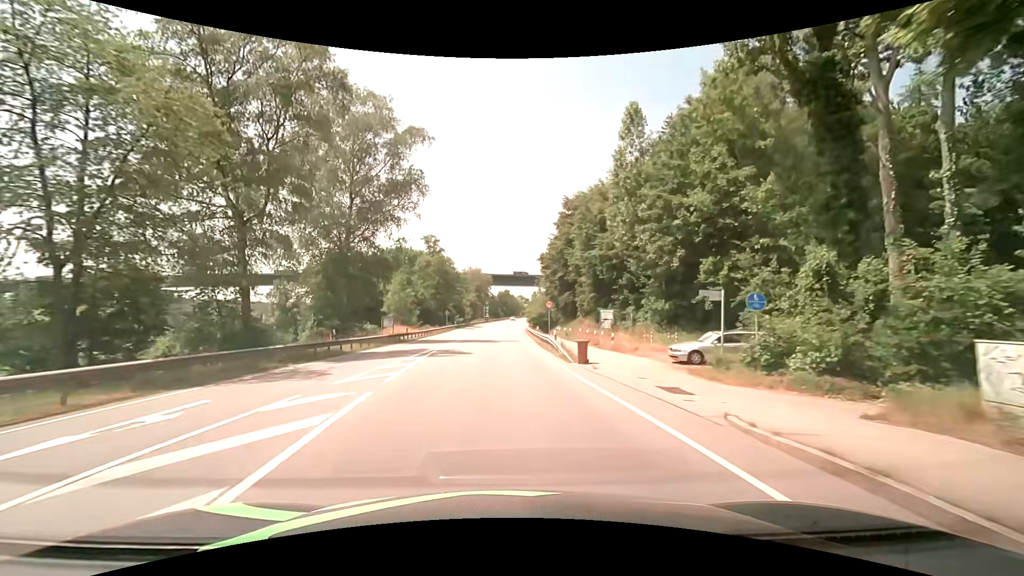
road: primary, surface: asphalt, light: Day
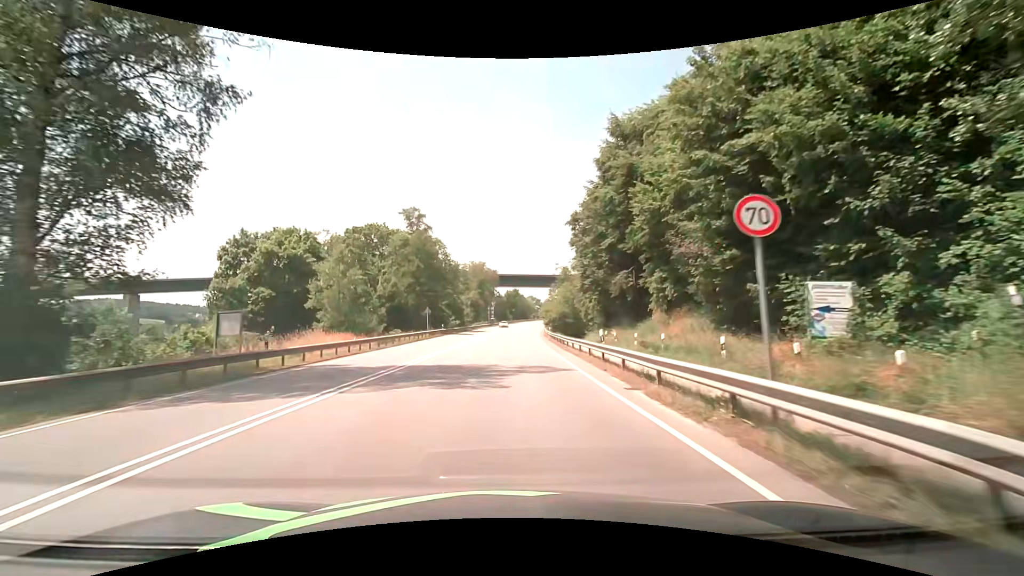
(-0.3, +28.8) m; -1°
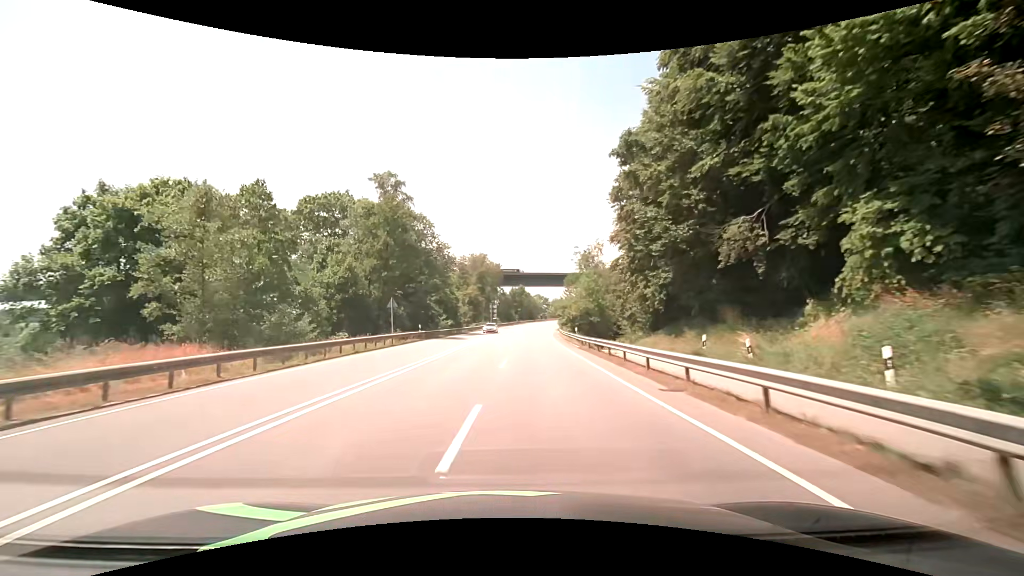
(-0.2, +19.4) m; -1°
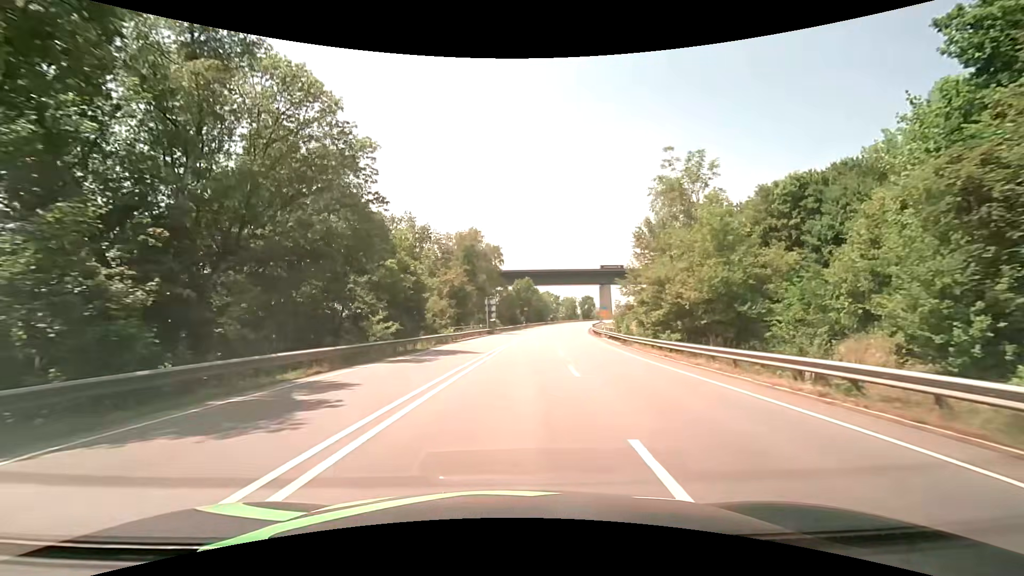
(-0.4, +38.6) m; 0°
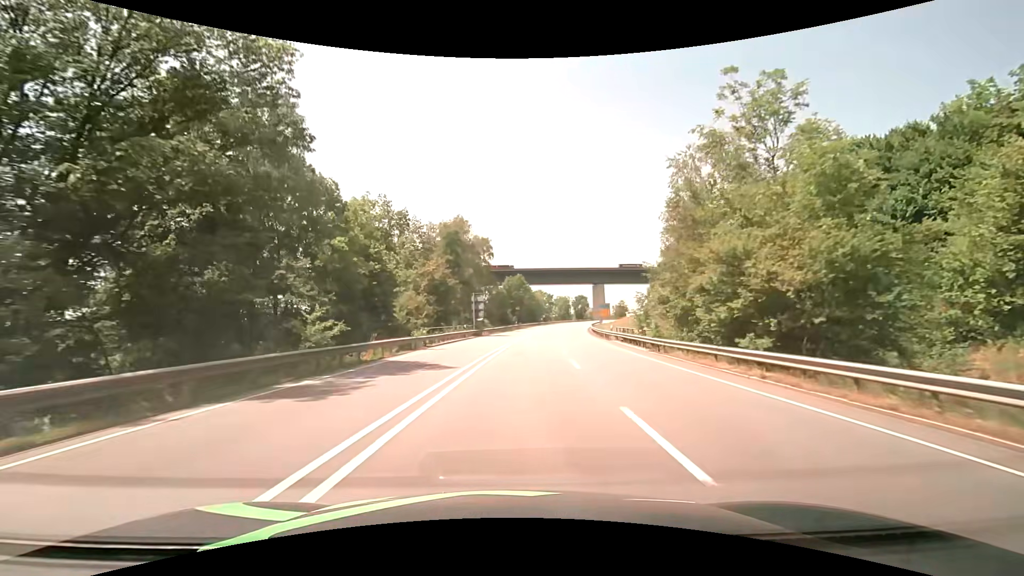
(+0.1, +9.6) m; +1°
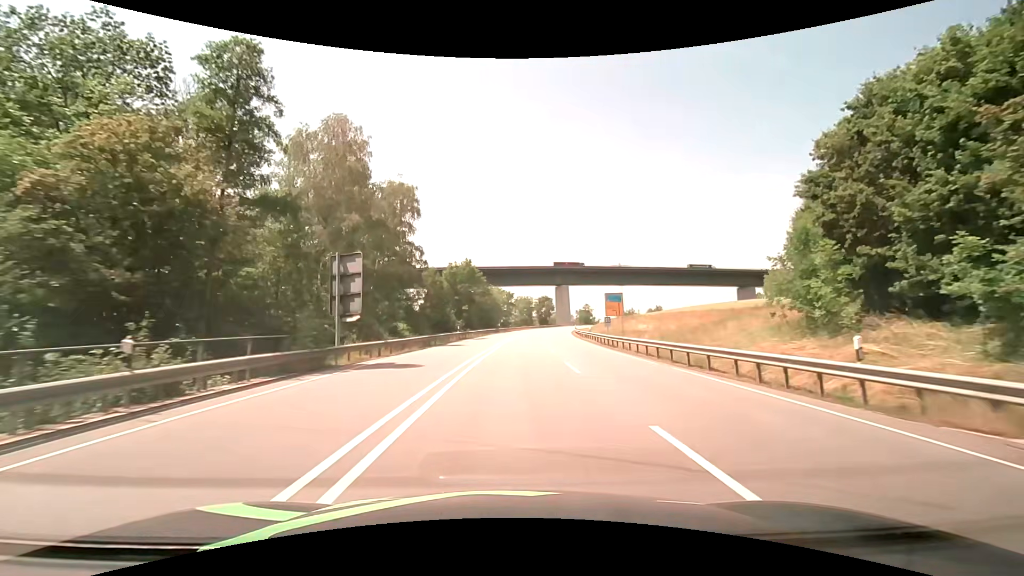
(+1.8, +37.6) m; +6°
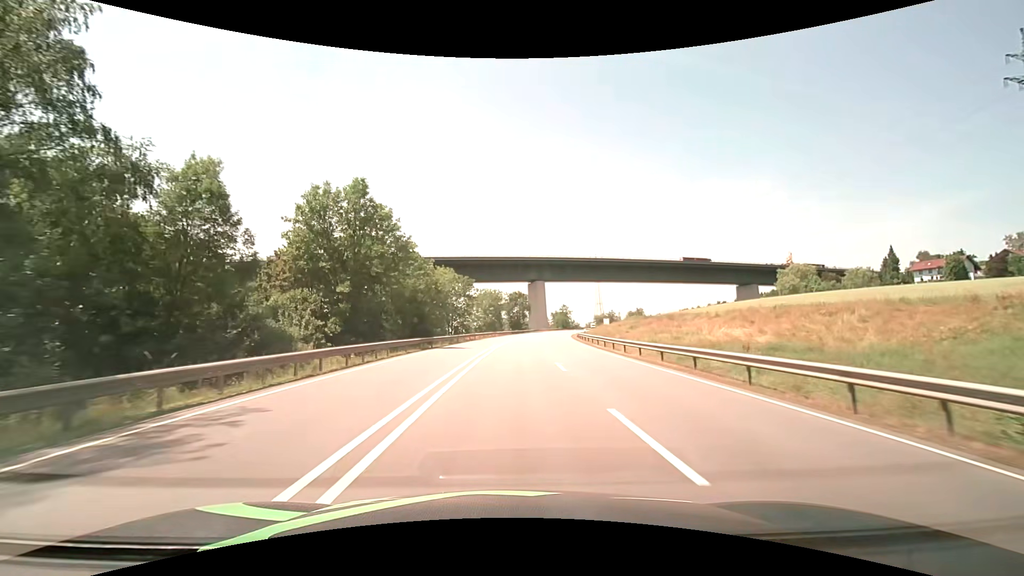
(+1.3, +46.7) m; +4°
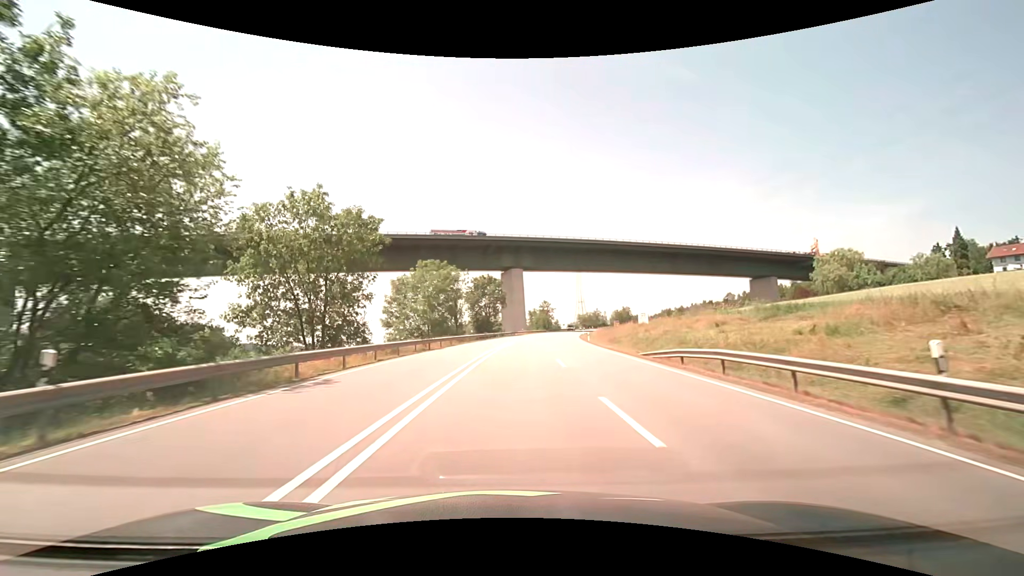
(+1.3, +46.5) m; +3°
(0, +10) (0, +20) (+1, +30) (+1, +40) (+2, +50) (+3, +60) (+4, +70) (+5, +80) (+7, +90) (+9, +99) m
